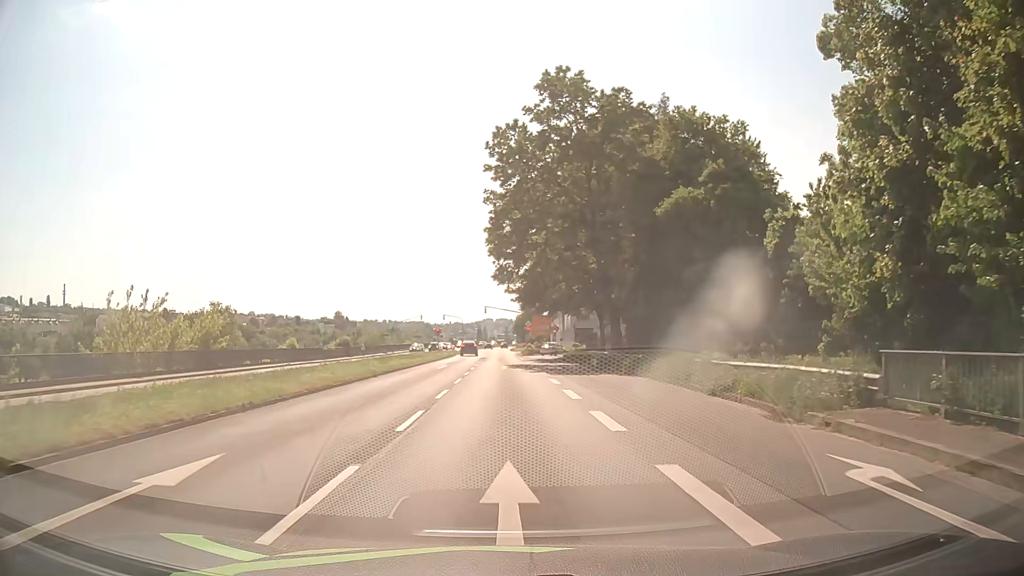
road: primary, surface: asphalt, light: Day
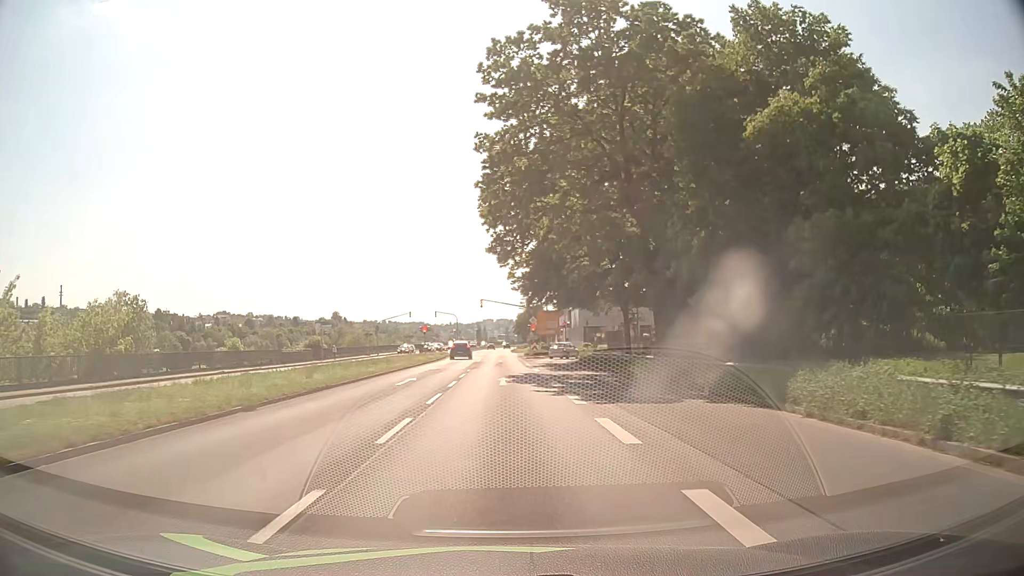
(0.0, +13.2) m; 0°
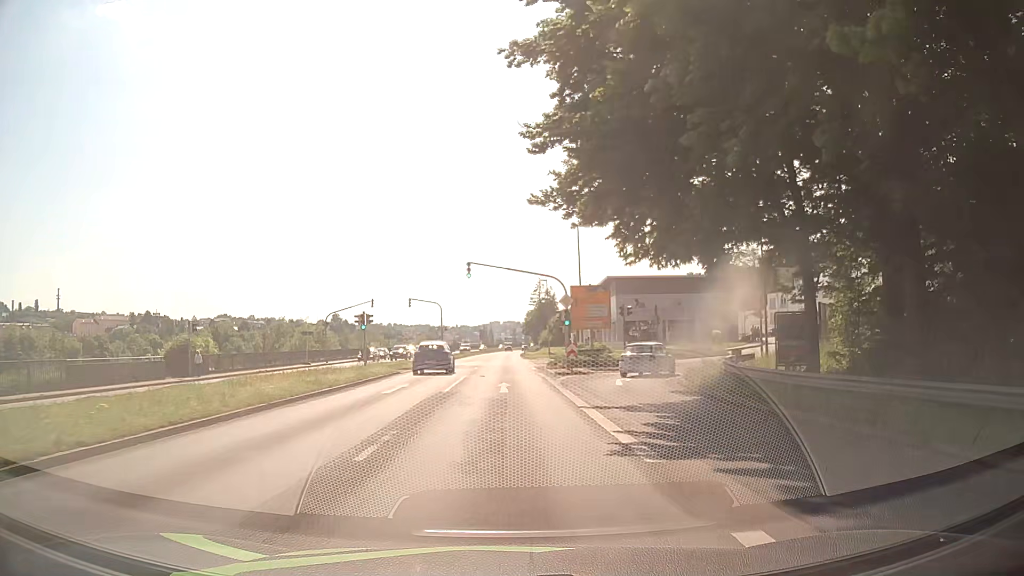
(-0.3, +31.3) m; -1°
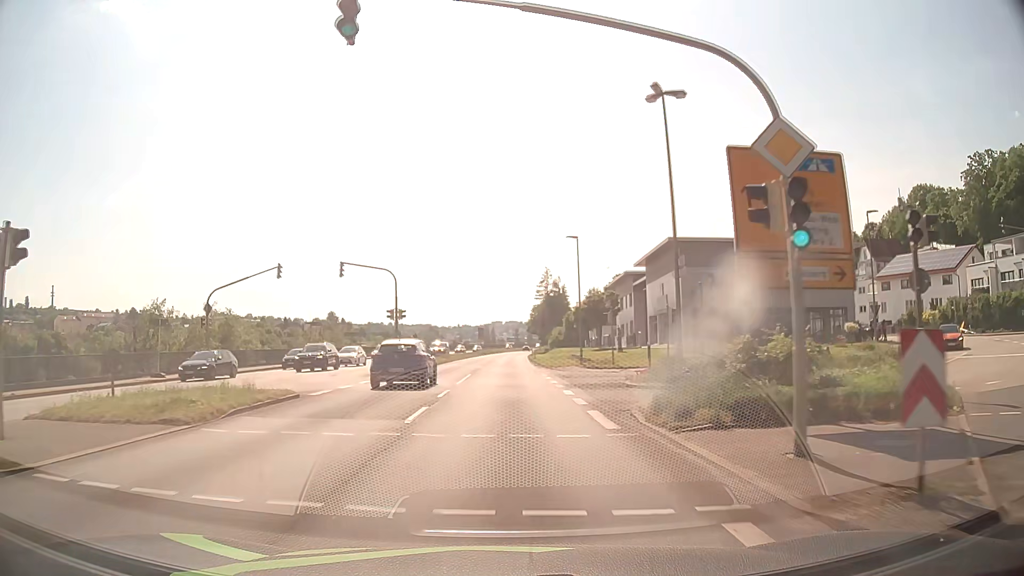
(0.0, +28.2) m; 0°
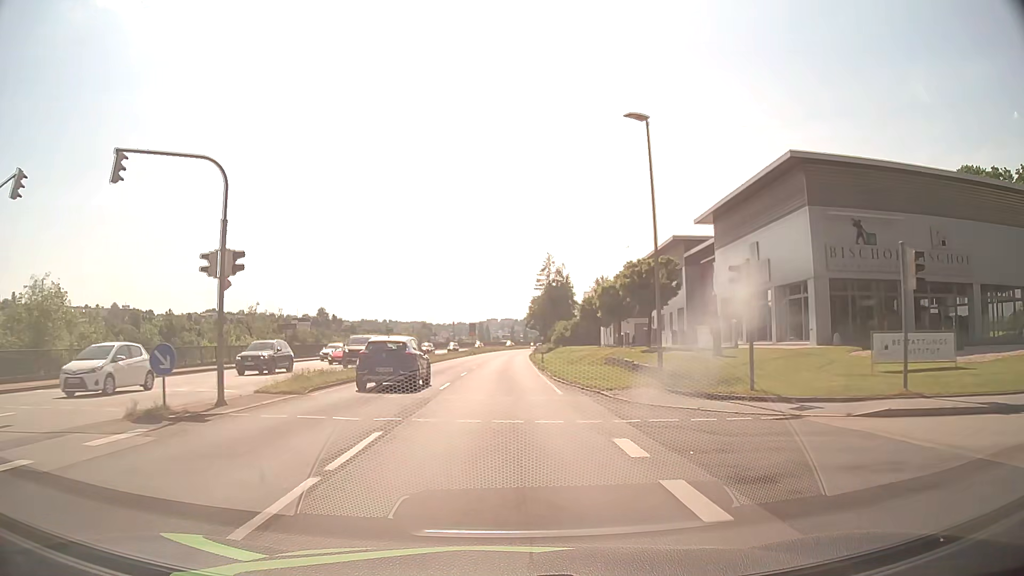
(+0.1, +22.7) m; 0°
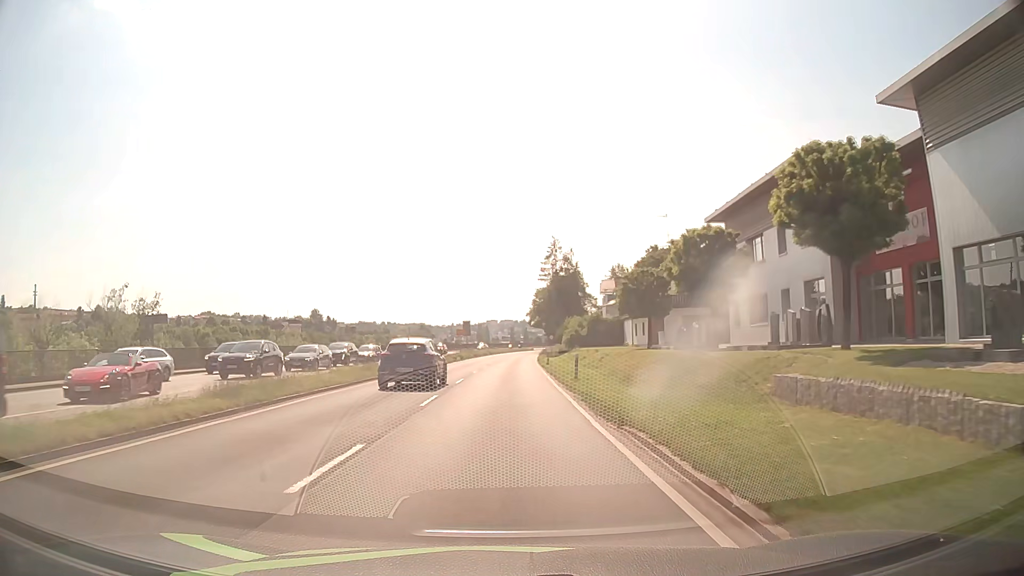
(+0.1, +23.3) m; 0°
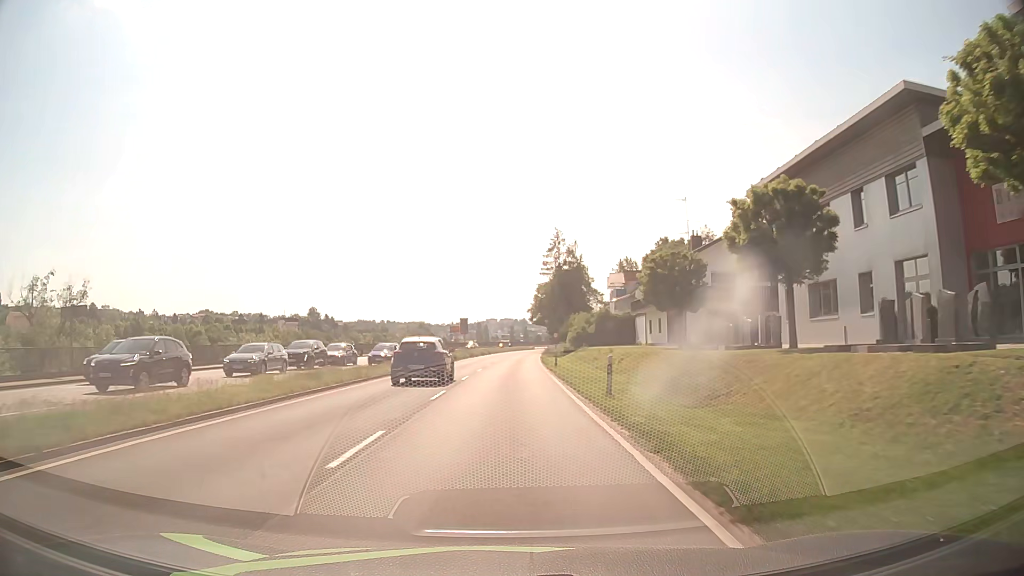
(0.0, +7.8) m; 0°
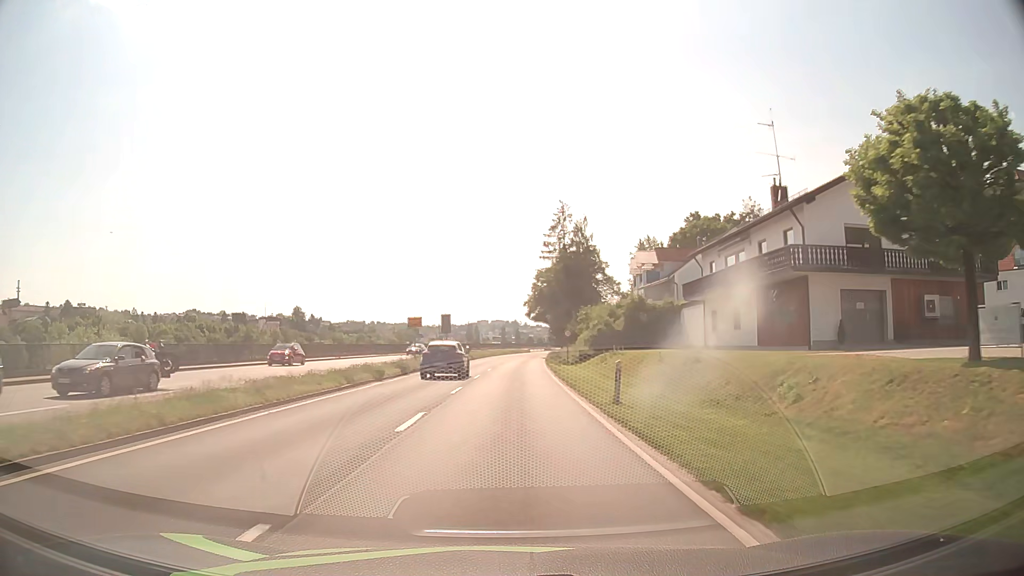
(0.0, +23.7) m; +1°
(0, +10) (0, +20) (0, +30) (0, +40) (+1, +50) (+1, +60) (+2, +70) (+2, +80) (+3, +90) (+4, +100) m
